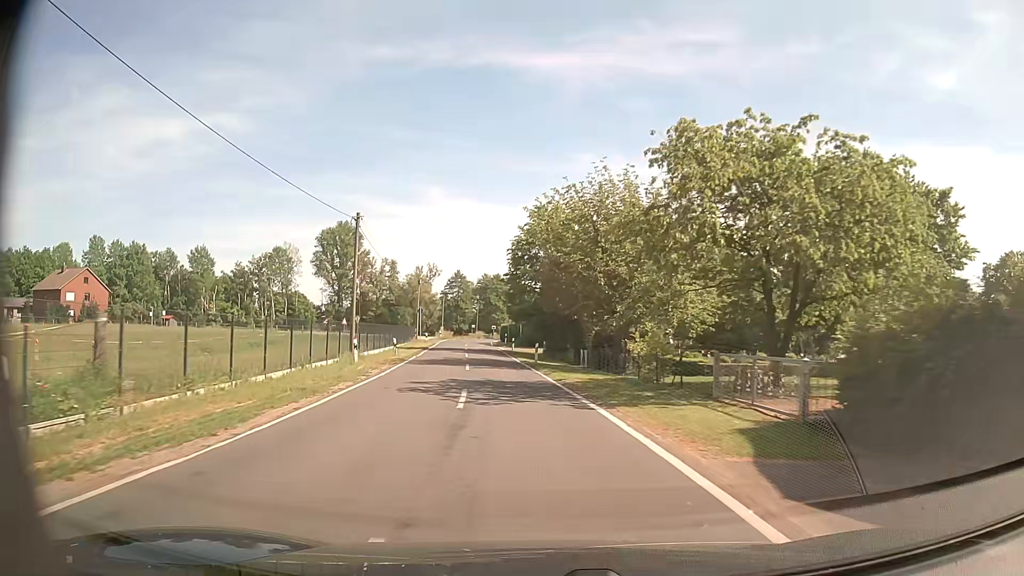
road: tertiary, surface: asphalt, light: Day
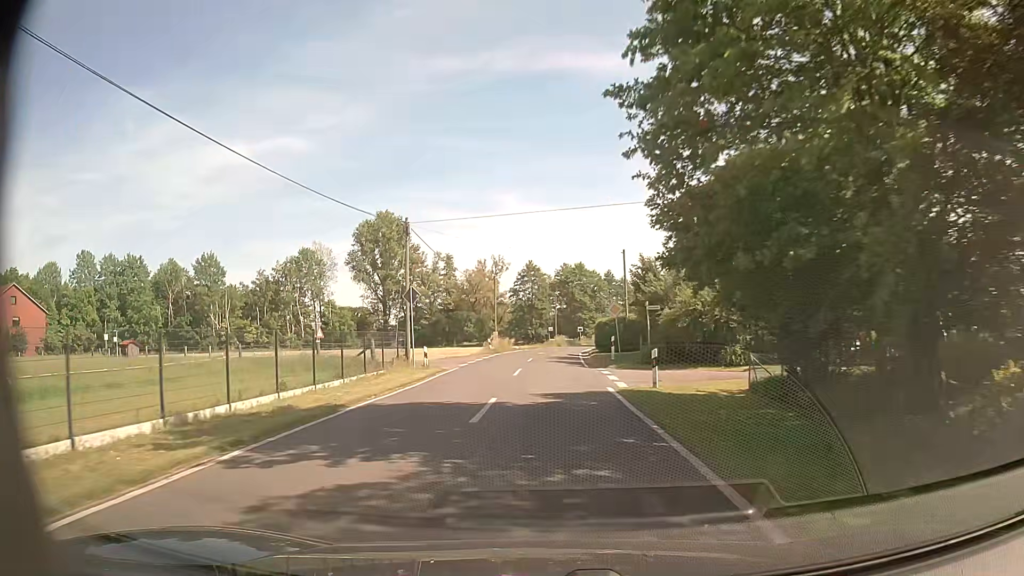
(-3.3, +38.0) m; -8°
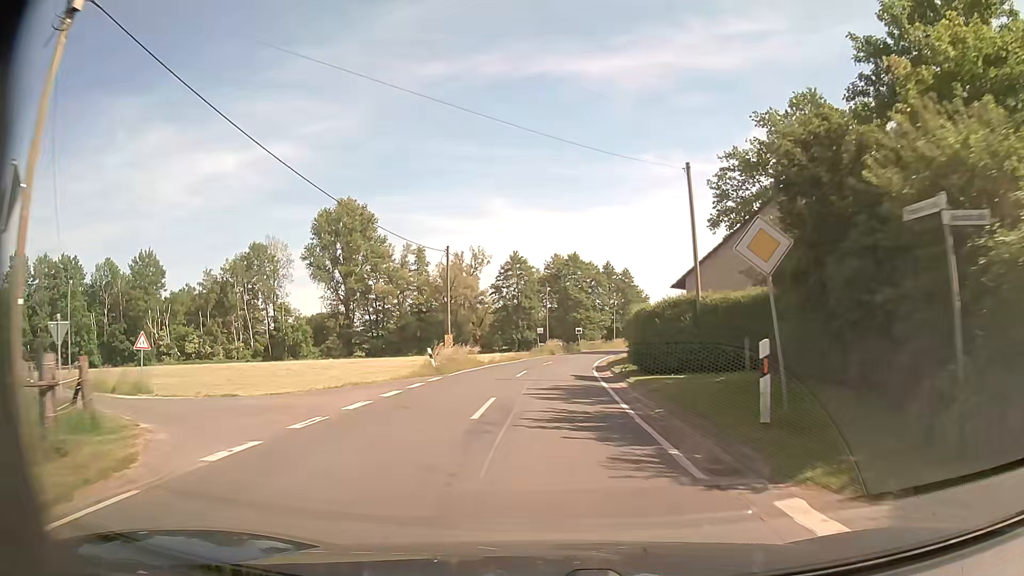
(+0.3, +22.8) m; +2°
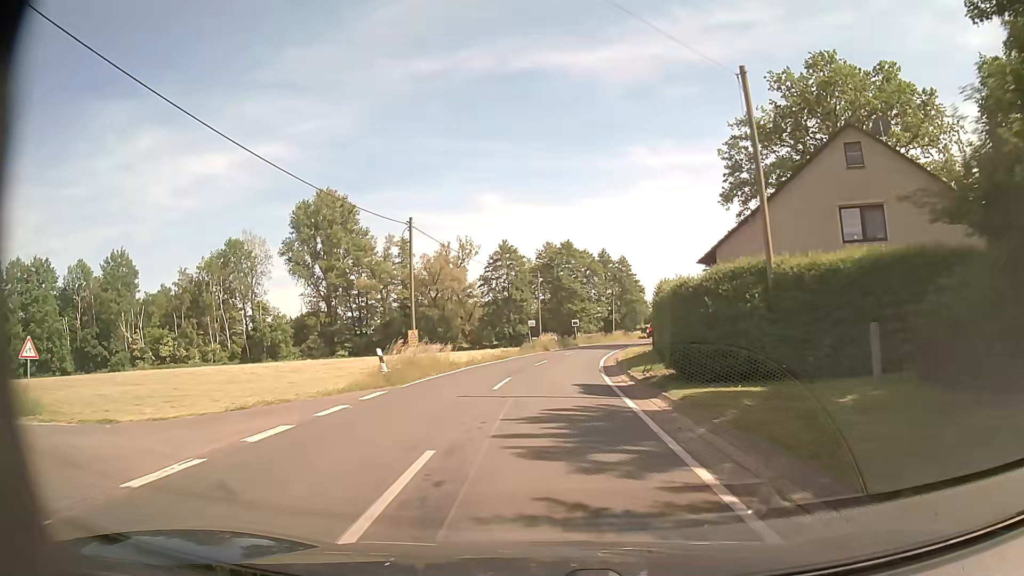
(0.0, +7.6) m; 0°
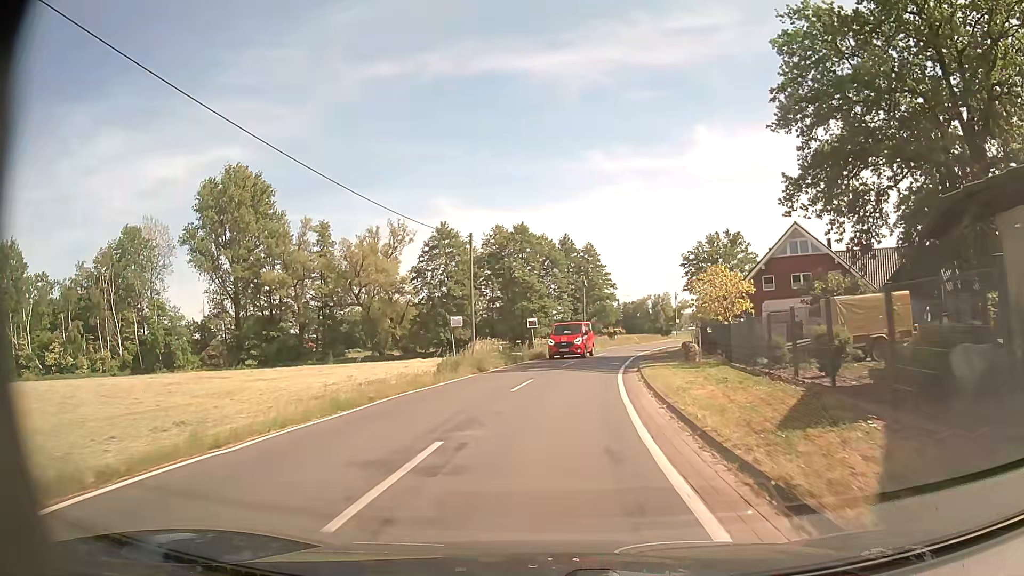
(+0.5, +22.8) m; +3°
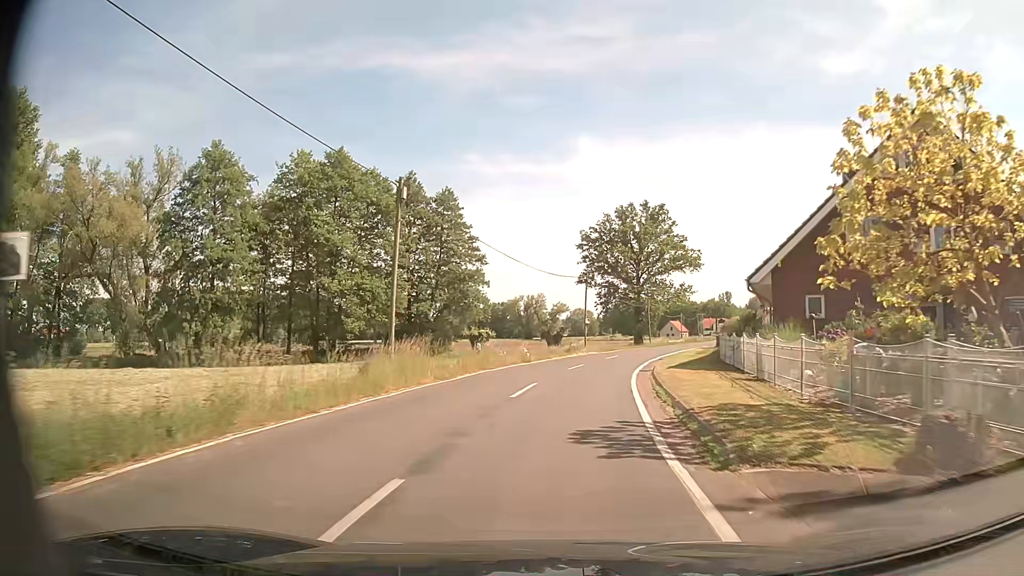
(+3.8, +37.8) m; +11°
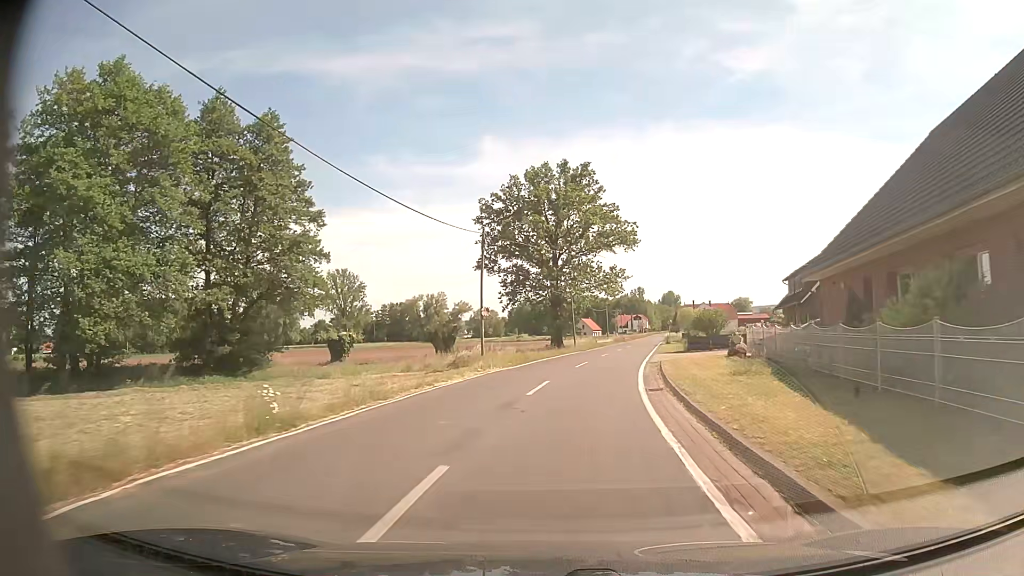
(+1.6, +22.7) m; +8°
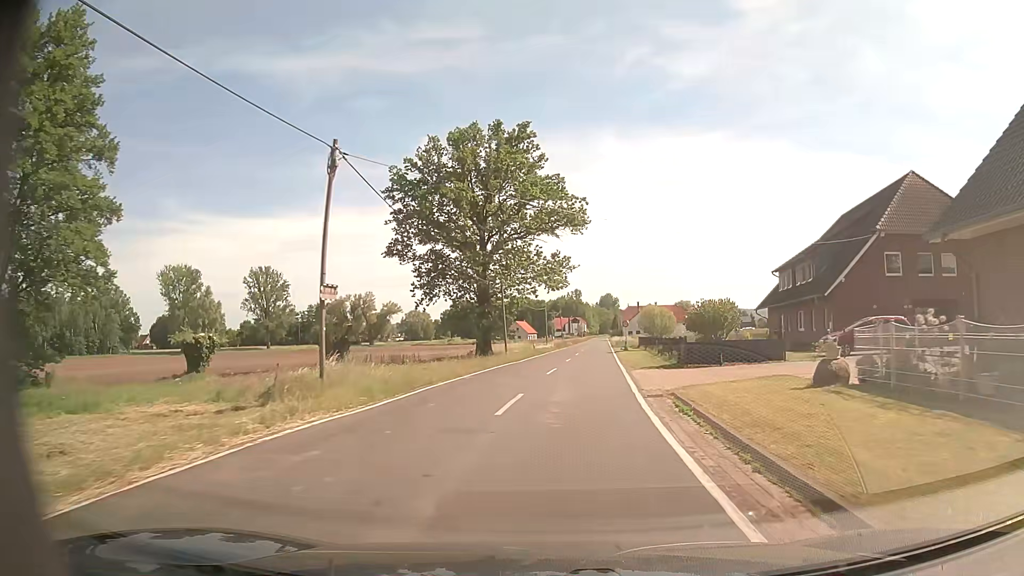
(+0.7, +15.2) m; +5°
(0, +10) (+1, +20) (+2, +30) (+3, +40) (+4, +50) (+5, +60) (+6, +70) (+7, +80) (+8, +90) (+9, +100) m
